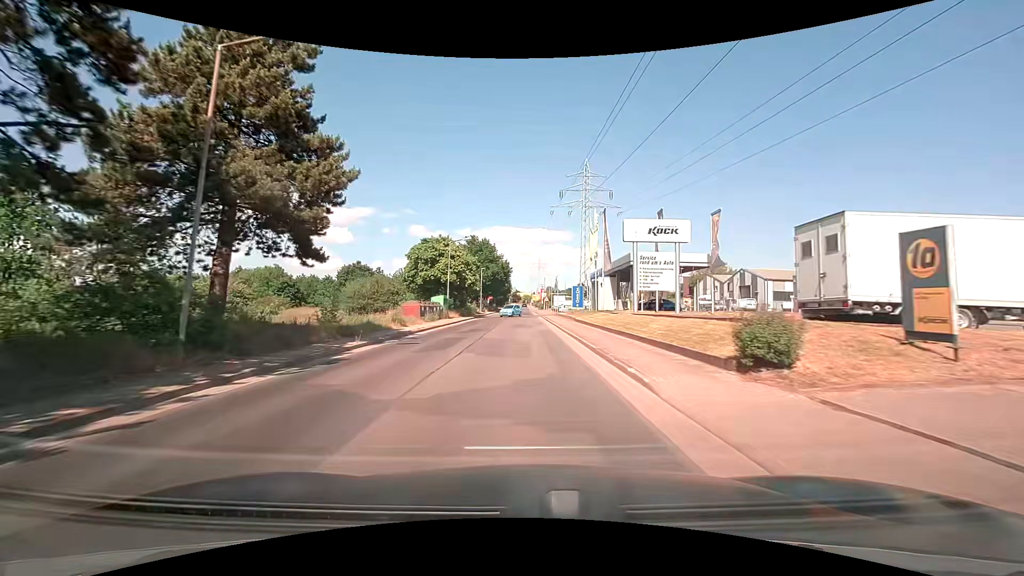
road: residential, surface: asphalt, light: Day
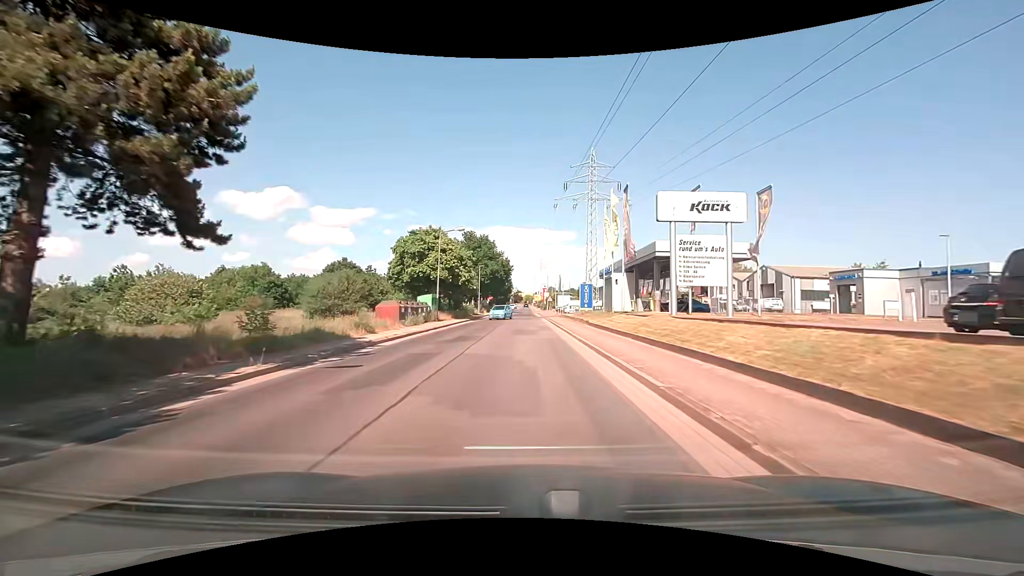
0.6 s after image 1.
(0.0, +6.6) m; 0°
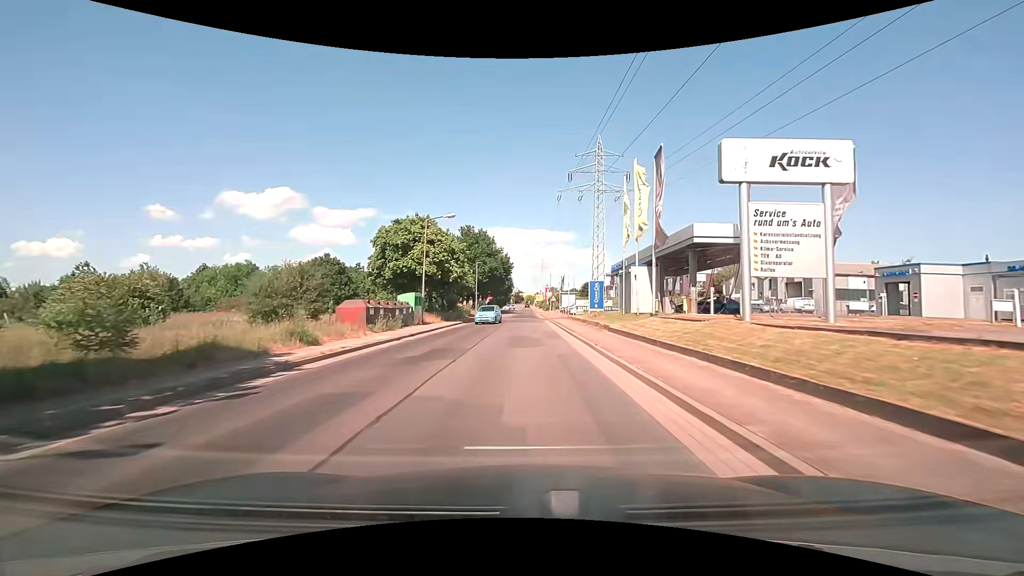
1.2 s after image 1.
(0.0, +6.6) m; 0°
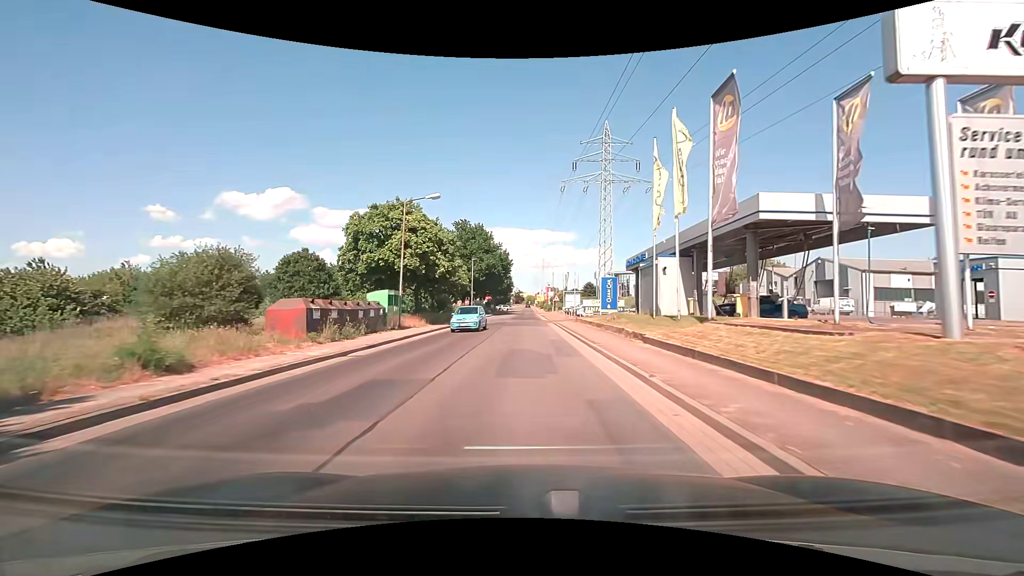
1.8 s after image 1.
(0.0, +6.6) m; 0°
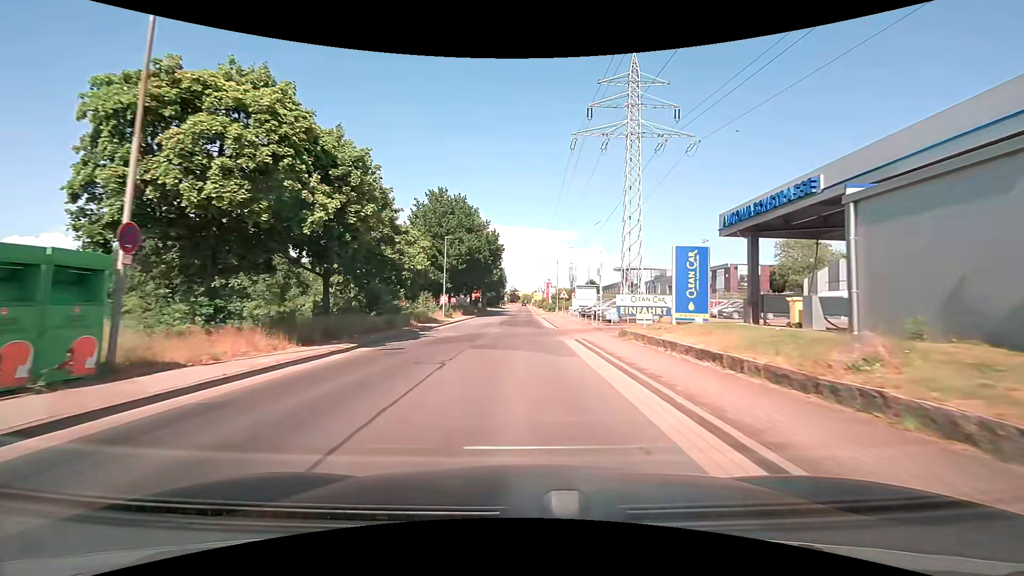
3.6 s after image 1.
(+0.1, +20.1) m; +1°
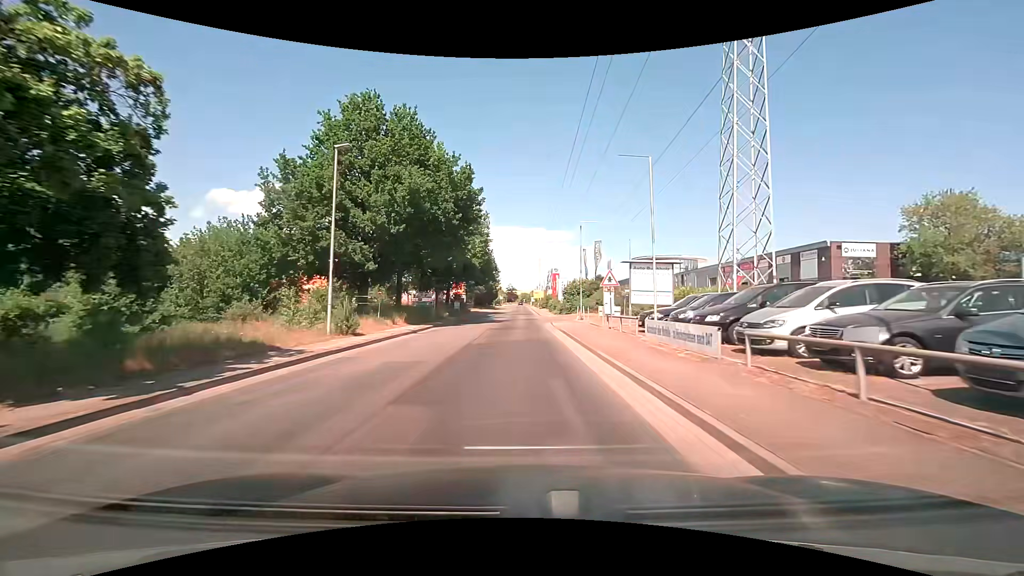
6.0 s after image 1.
(-0.1, +27.3) m; 0°
